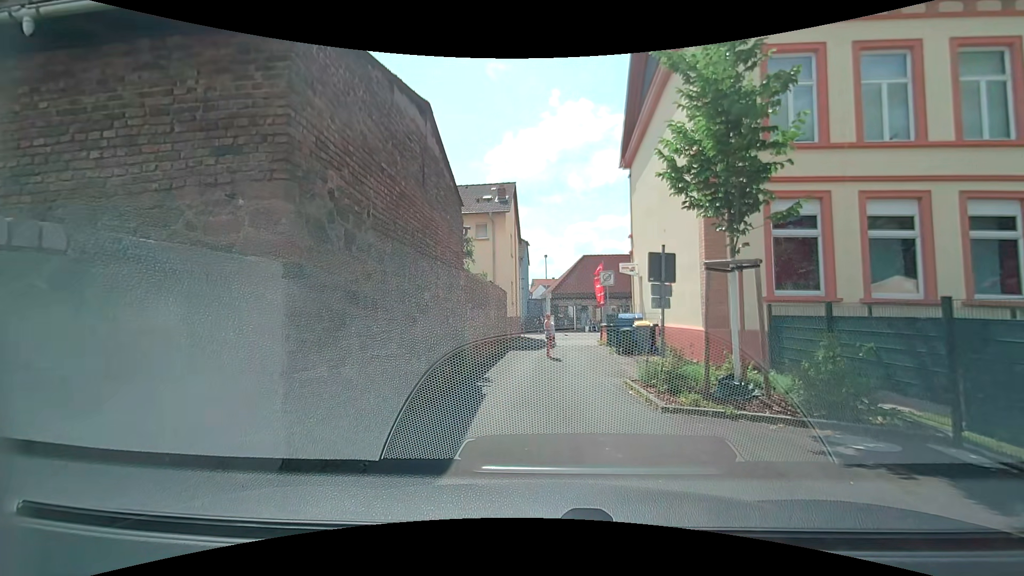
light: Day
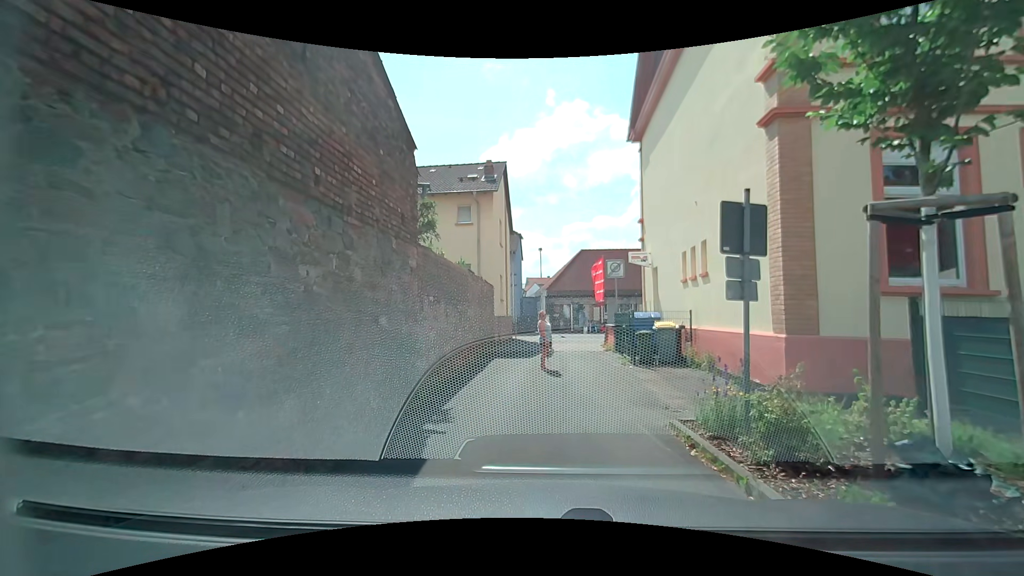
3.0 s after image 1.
(0.0, +4.3) m; +2°
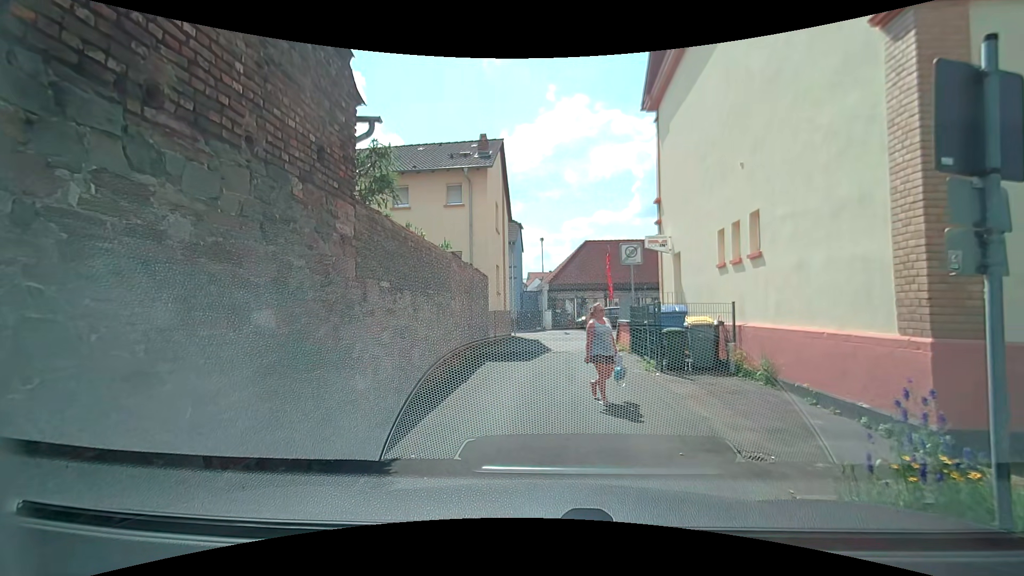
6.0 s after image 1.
(0.0, +2.9) m; 0°
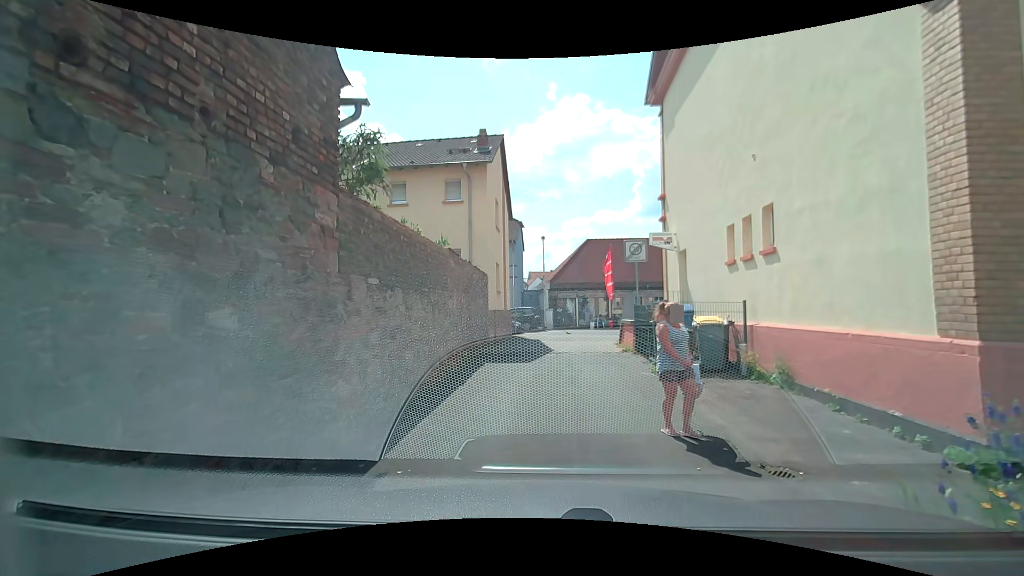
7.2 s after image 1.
(0.0, +0.5) m; 0°
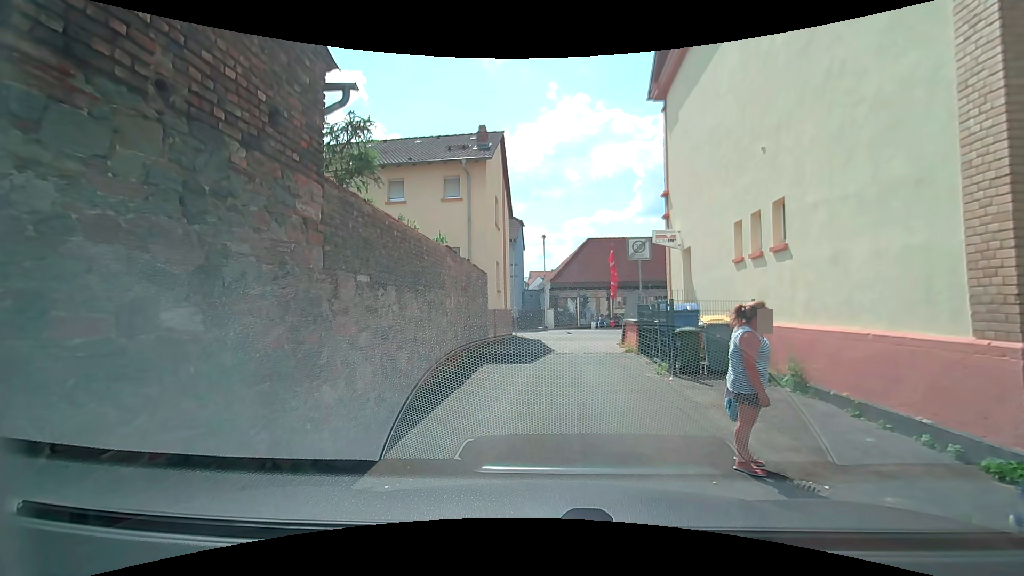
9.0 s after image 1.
(0.0, +0.4) m; 0°
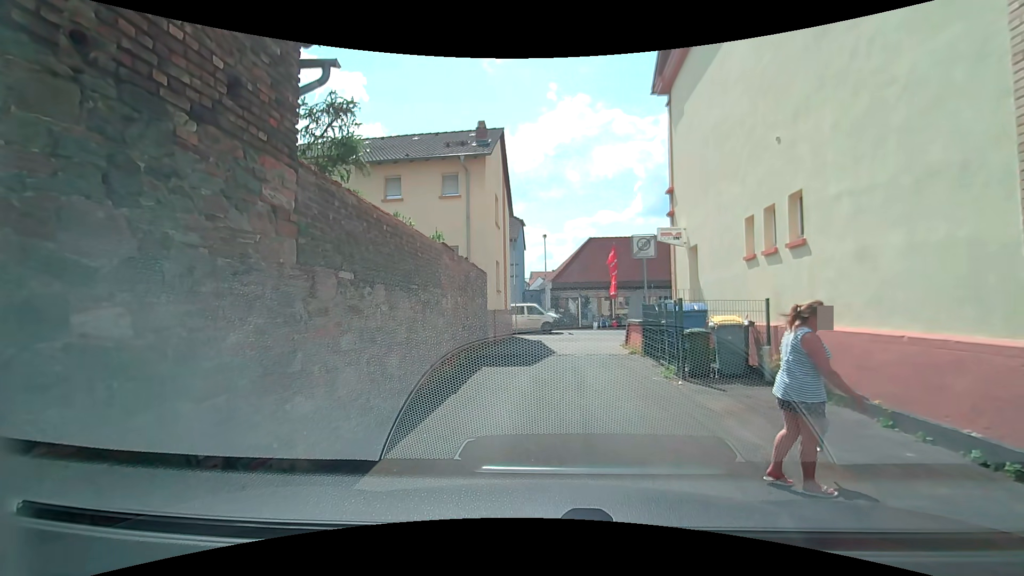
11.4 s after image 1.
(0.0, +0.6) m; 0°
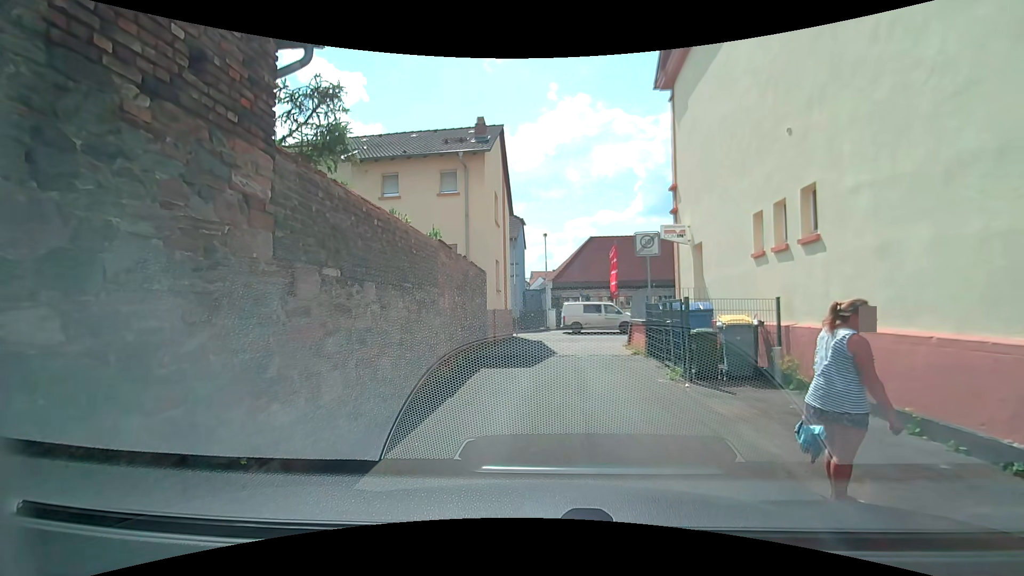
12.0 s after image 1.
(0.0, +0.4) m; 0°
